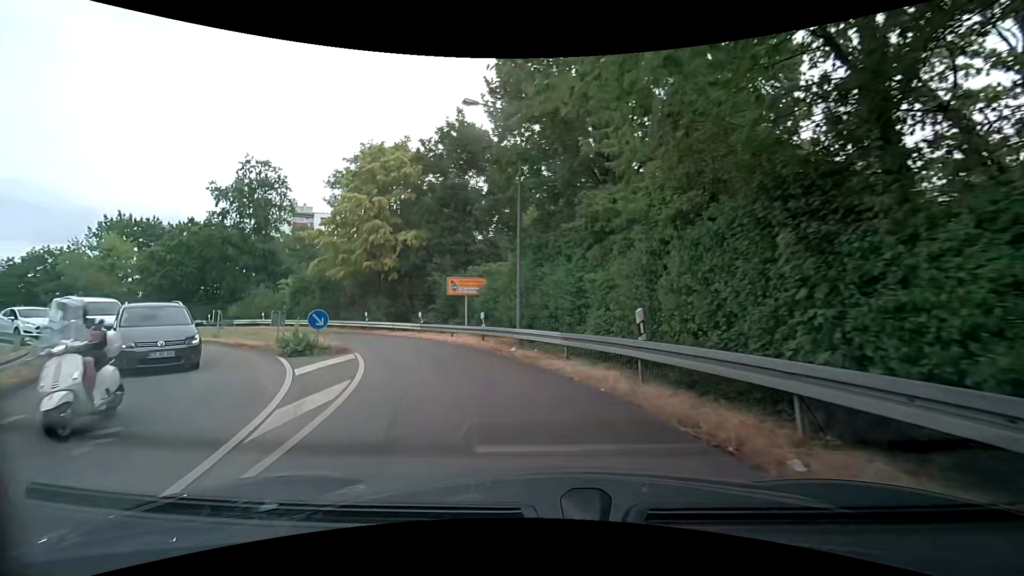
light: Day
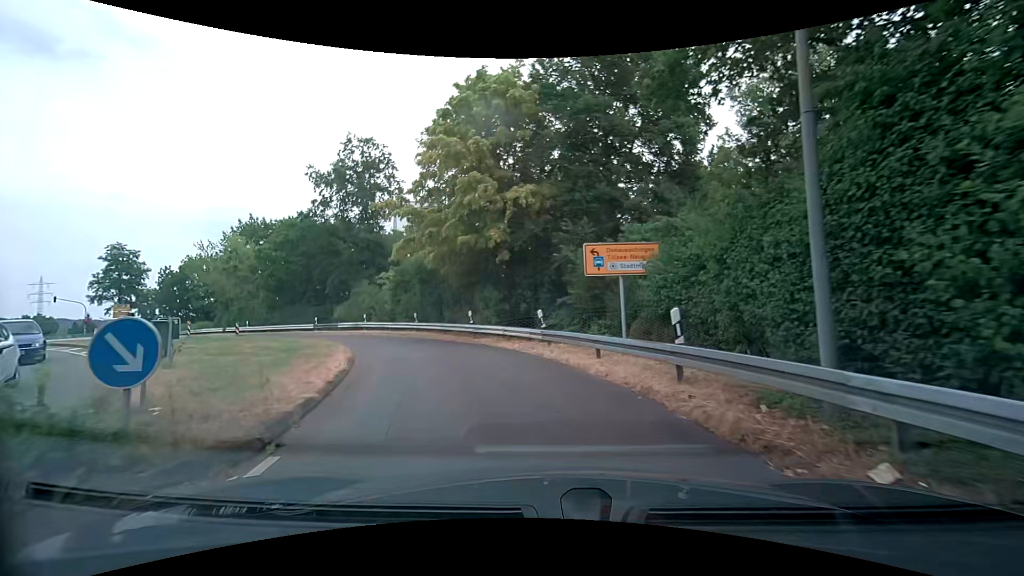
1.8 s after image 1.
(-1.5, +12.0) m; -17°
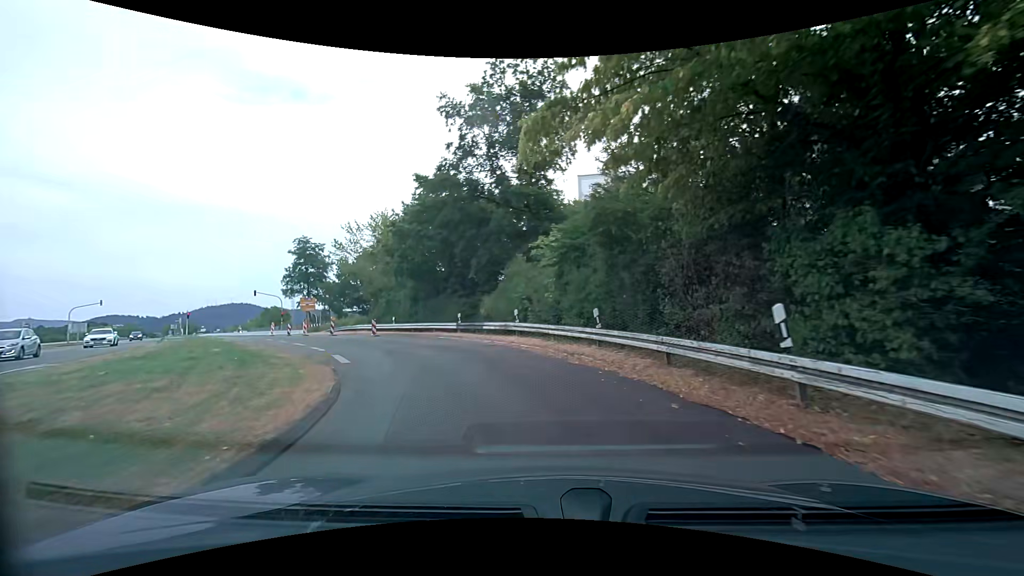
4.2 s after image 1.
(-3.0, +16.2) m; -23°
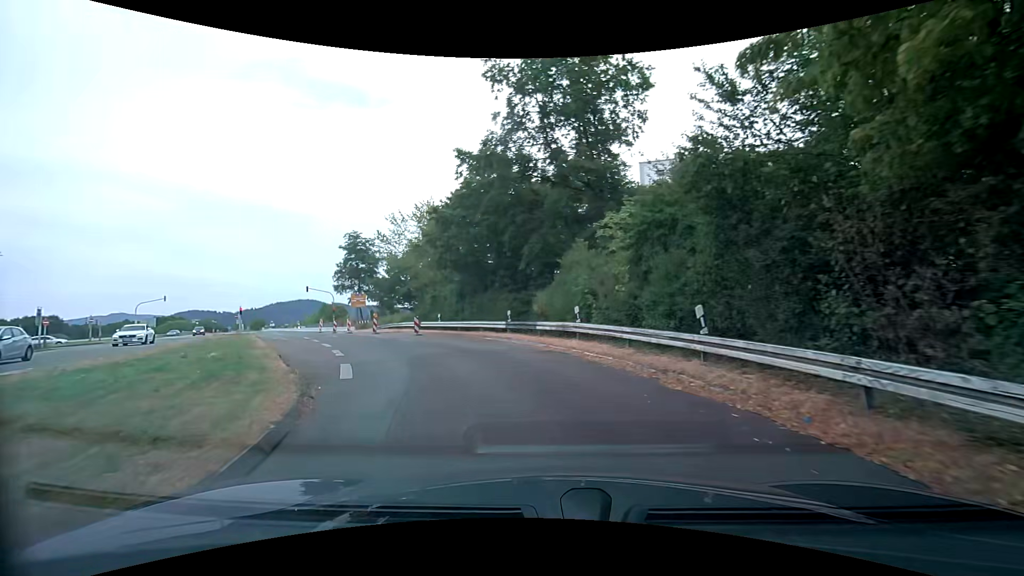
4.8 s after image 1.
(-0.2, +4.2) m; -5°
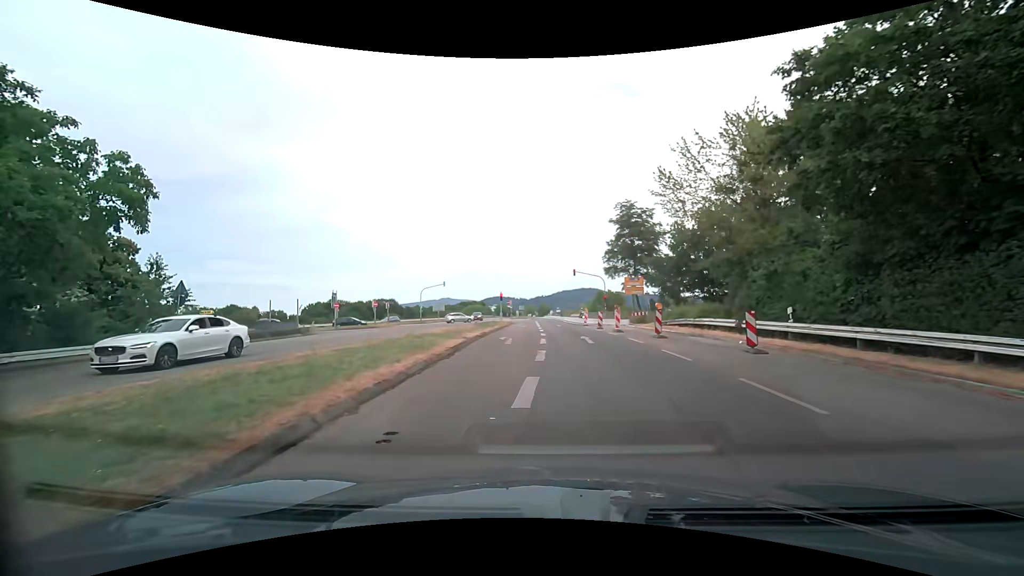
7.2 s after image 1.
(-4.4, +15.5) m; -34°
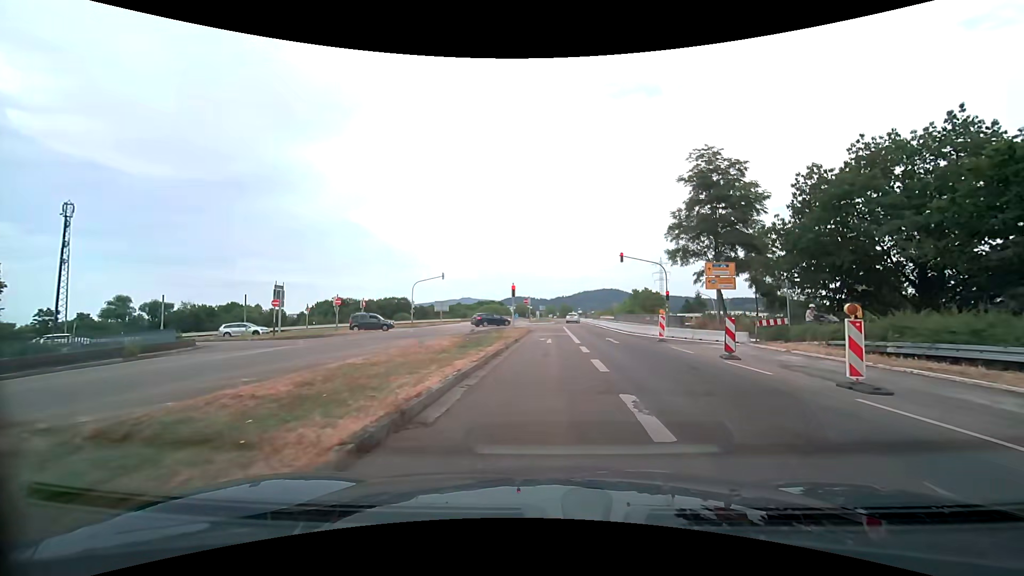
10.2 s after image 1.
(-1.3, +19.1) m; -5°
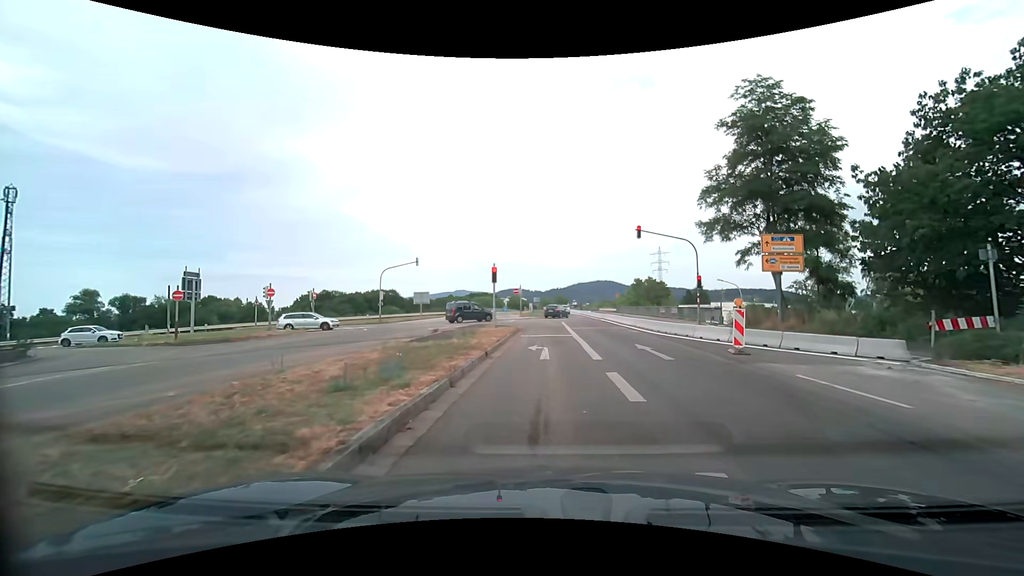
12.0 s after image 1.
(+0.2, +10.1) m; +1°
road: tertiary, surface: asphalt
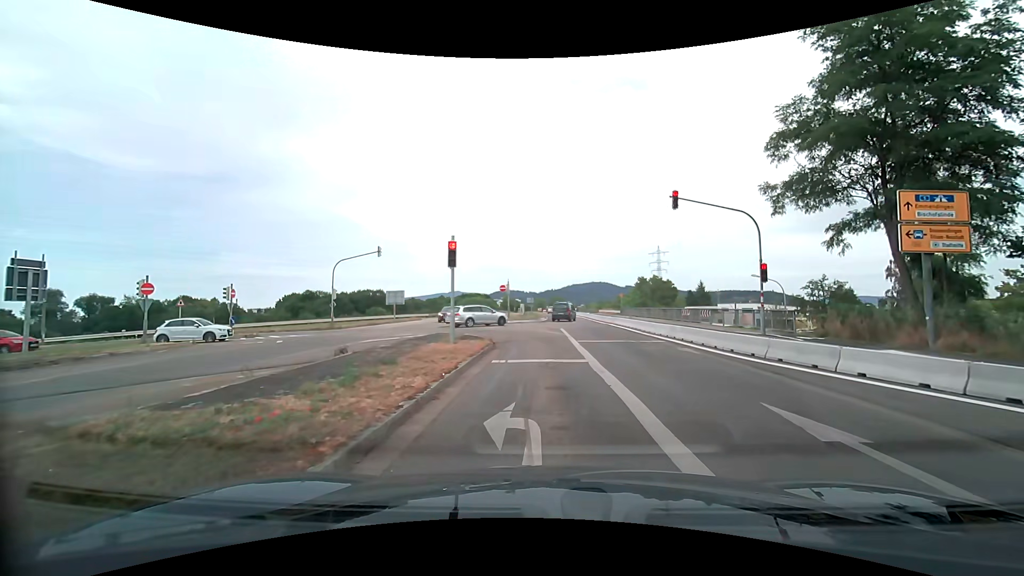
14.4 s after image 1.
(+0.1, +10.2) m; 0°
